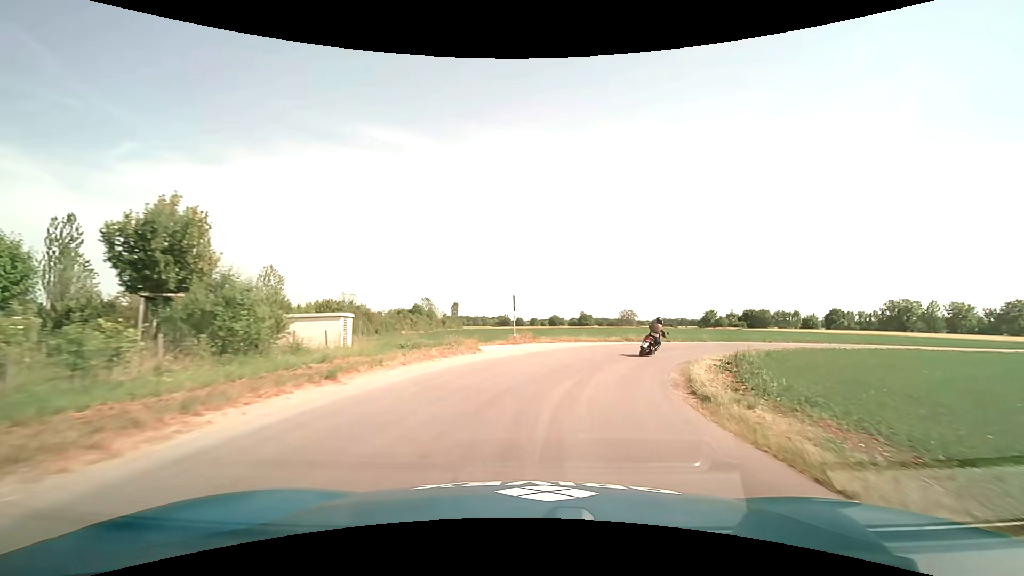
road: service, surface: asphalt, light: Day
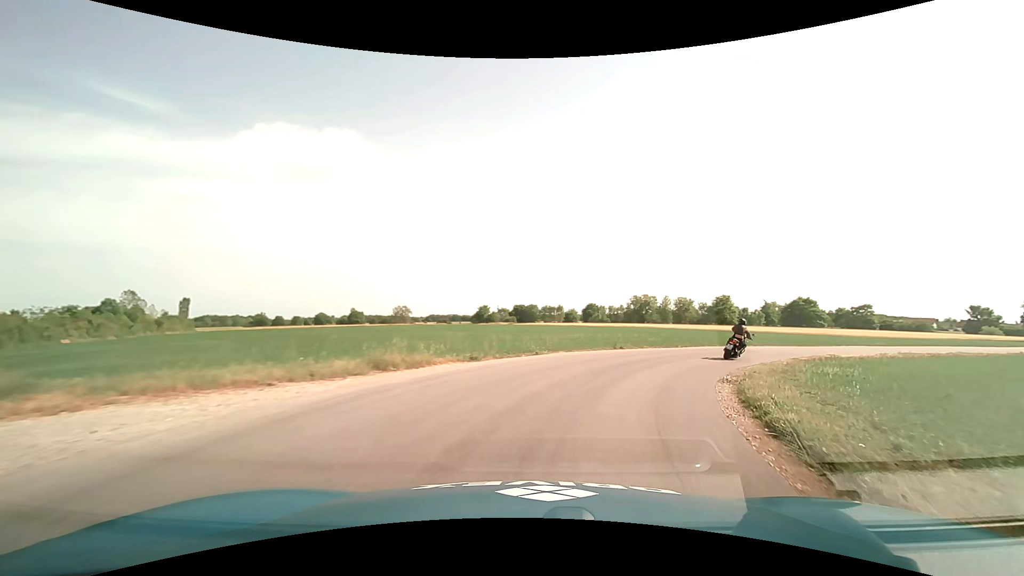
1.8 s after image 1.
(+3.7, +20.2) m; +25°
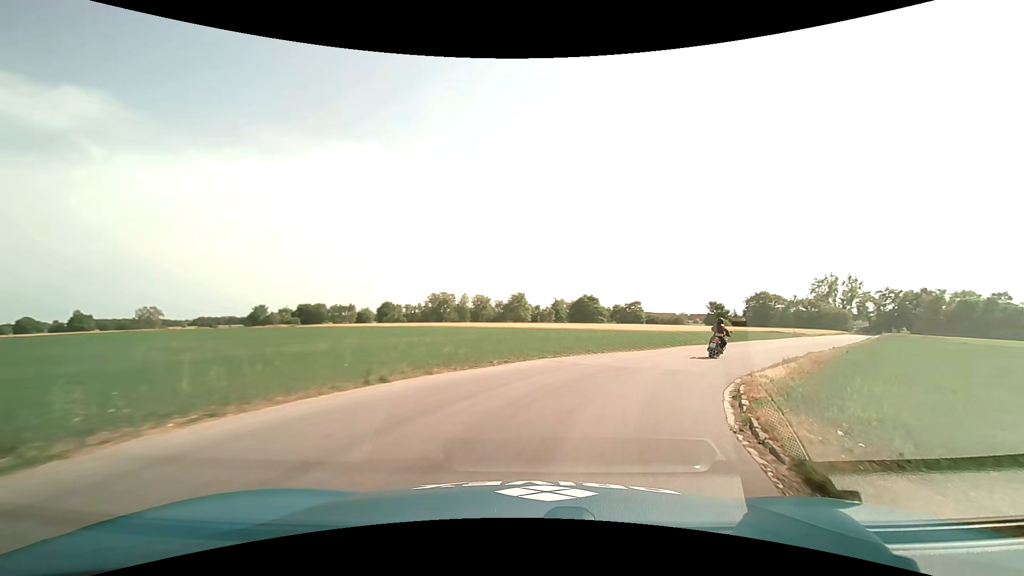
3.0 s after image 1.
(+2.7, +13.5) m; +22°
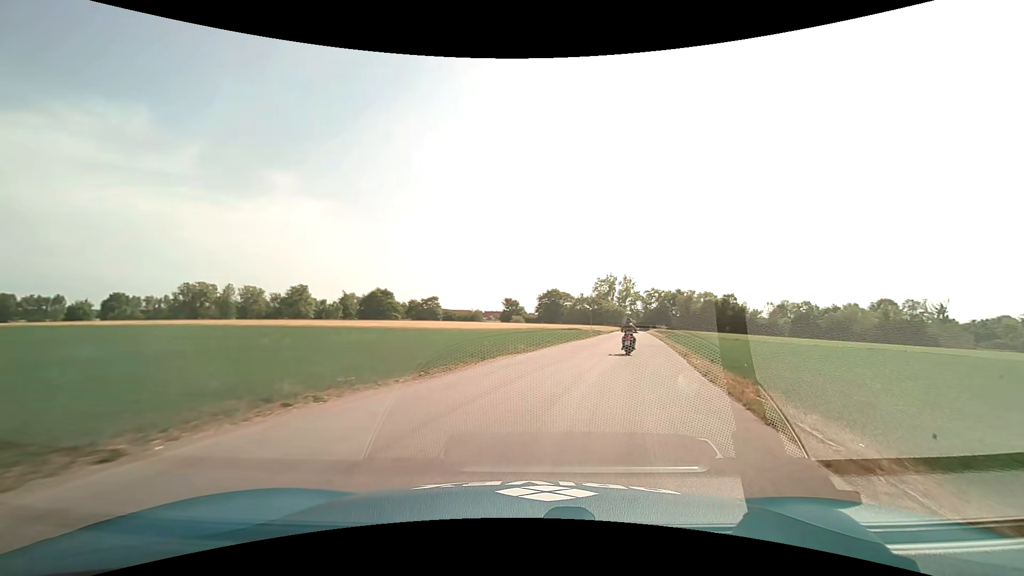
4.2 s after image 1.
(+2.9, +14.0) m; +23°
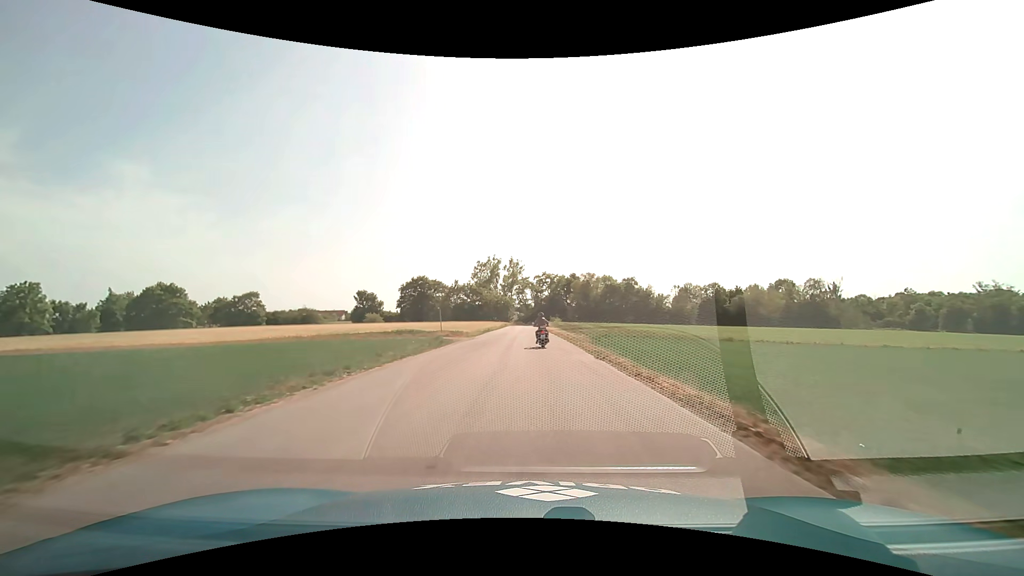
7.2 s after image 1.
(+8.4, +37.7) m; +14°
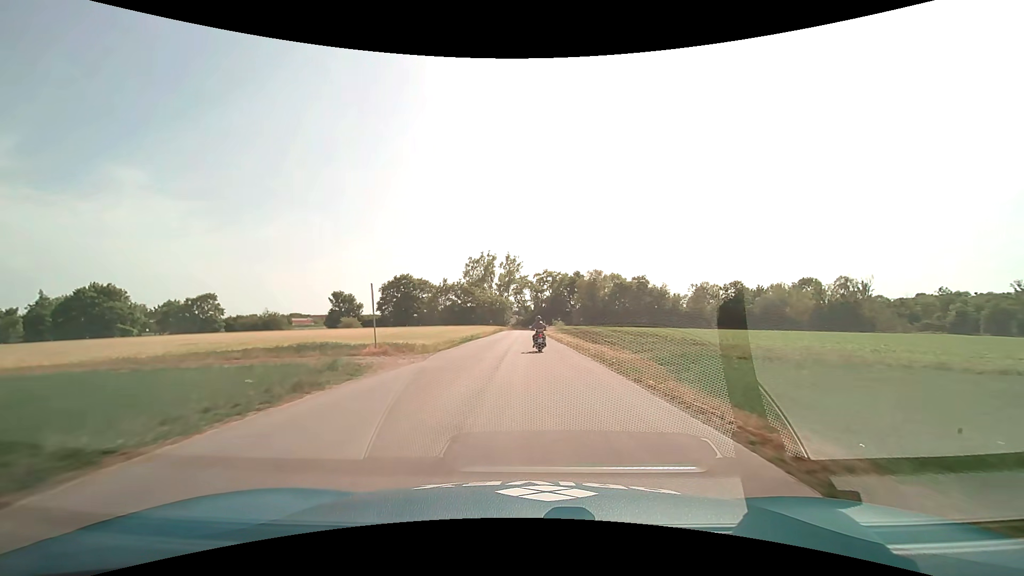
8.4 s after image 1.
(0.0, +16.3) m; 0°
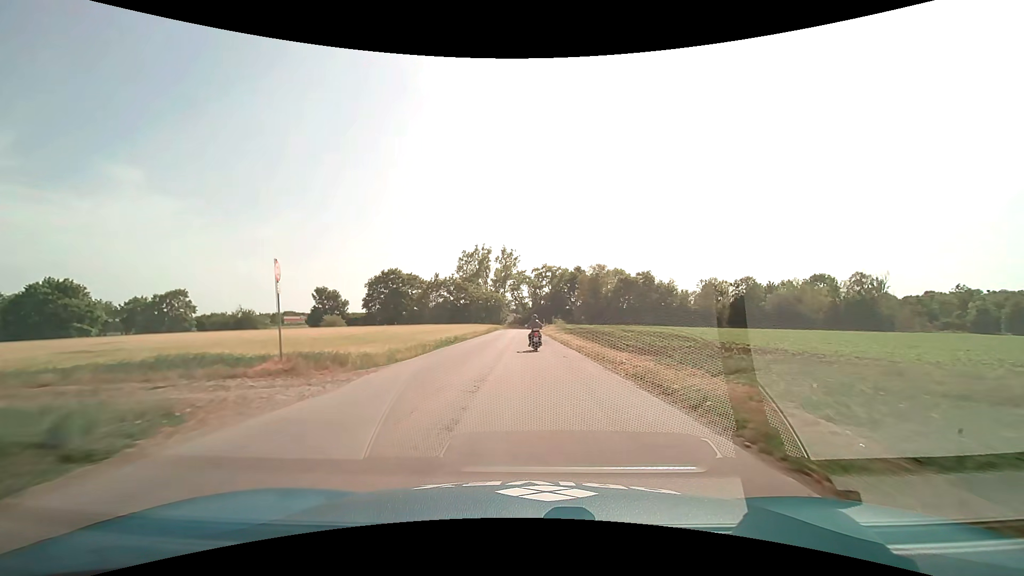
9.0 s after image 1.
(0.0, +8.2) m; 0°
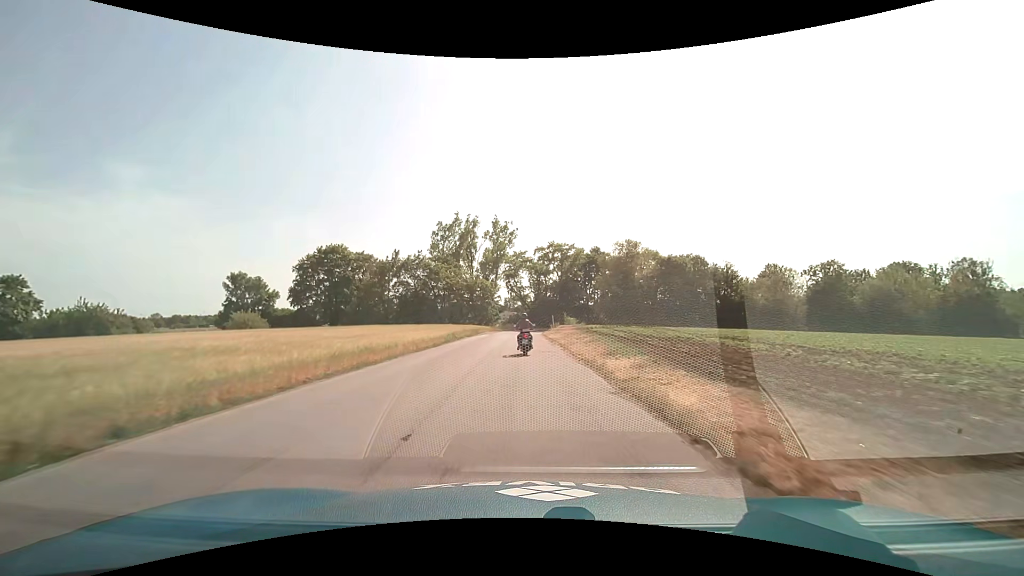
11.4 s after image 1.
(+0.3, +32.4) m; 0°
(0, +10) (0, +20) (0, +30) (-1, +40) (-1, +50) (-1, +60) (+1, +70) (+6, +78) (+13, +85) (+22, +89) m
